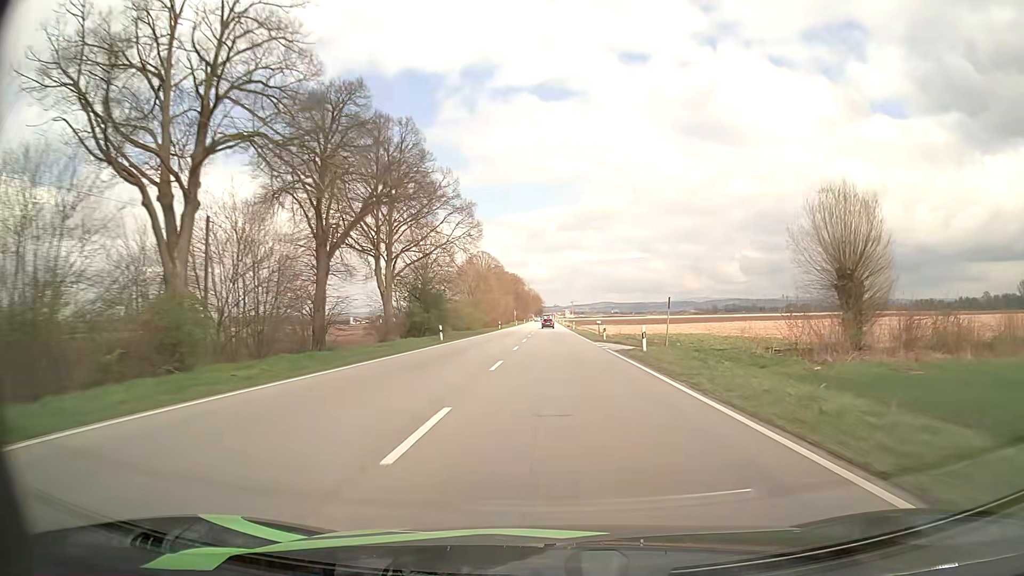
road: primary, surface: asphalt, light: Day
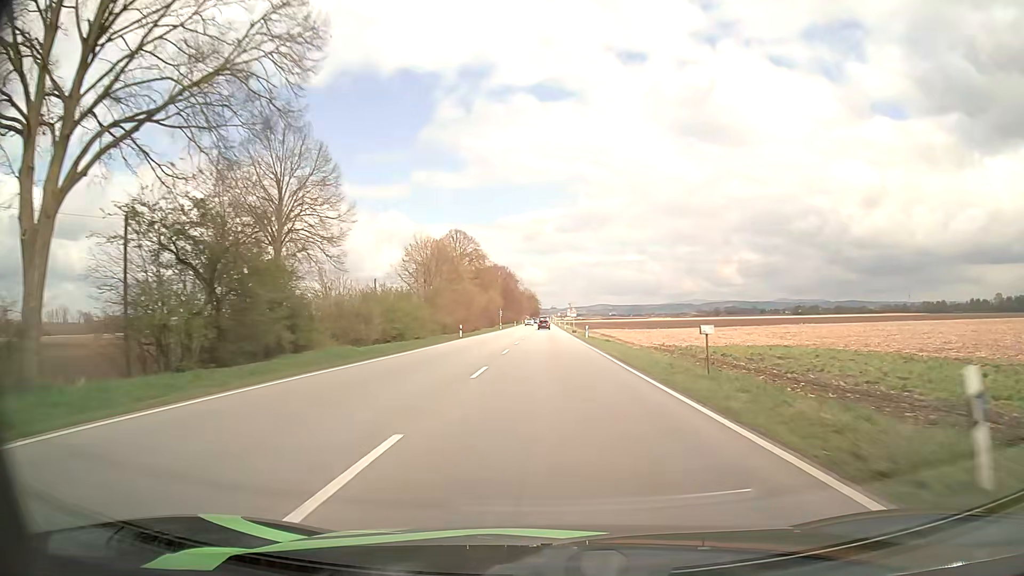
(+0.2, +37.7) m; 0°
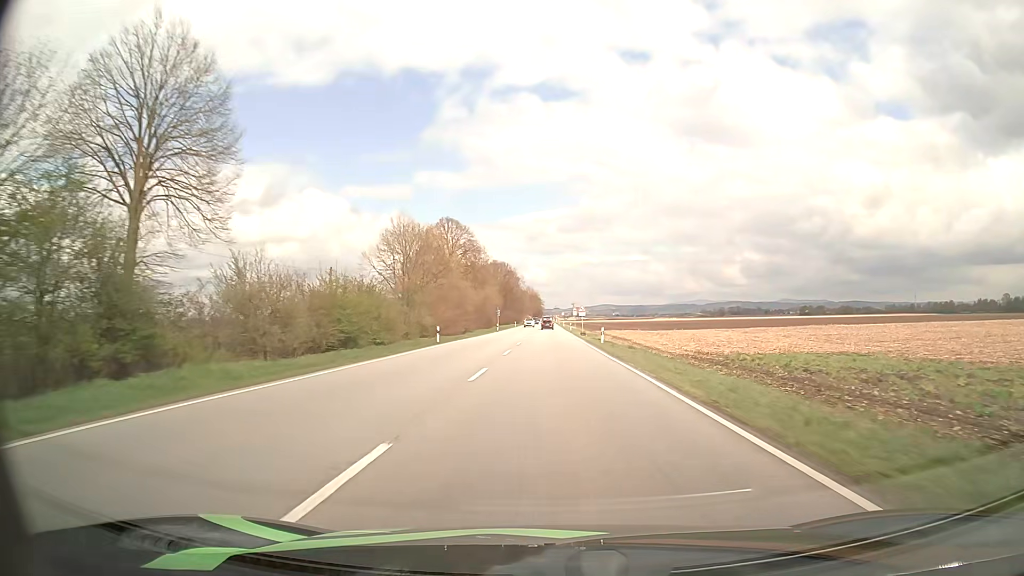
(0.0, +12.7) m; 0°
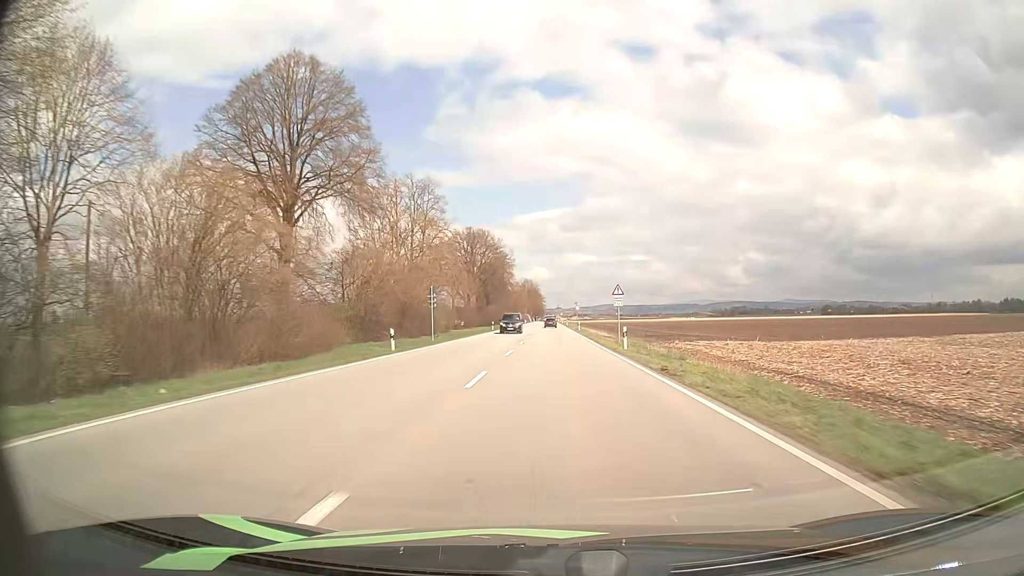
(-0.2, +62.0) m; 0°
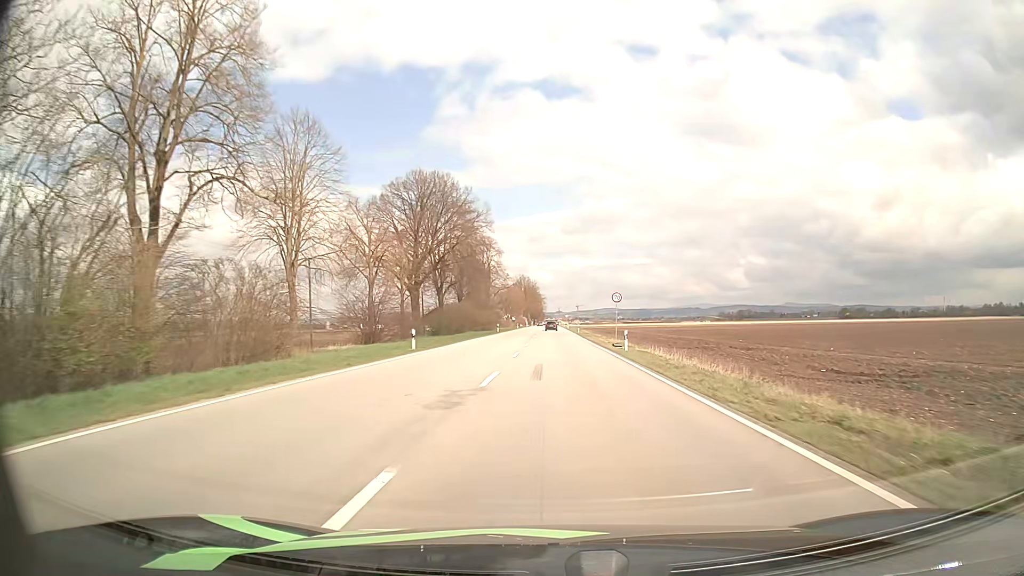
(-0.1, +46.8) m; 0°
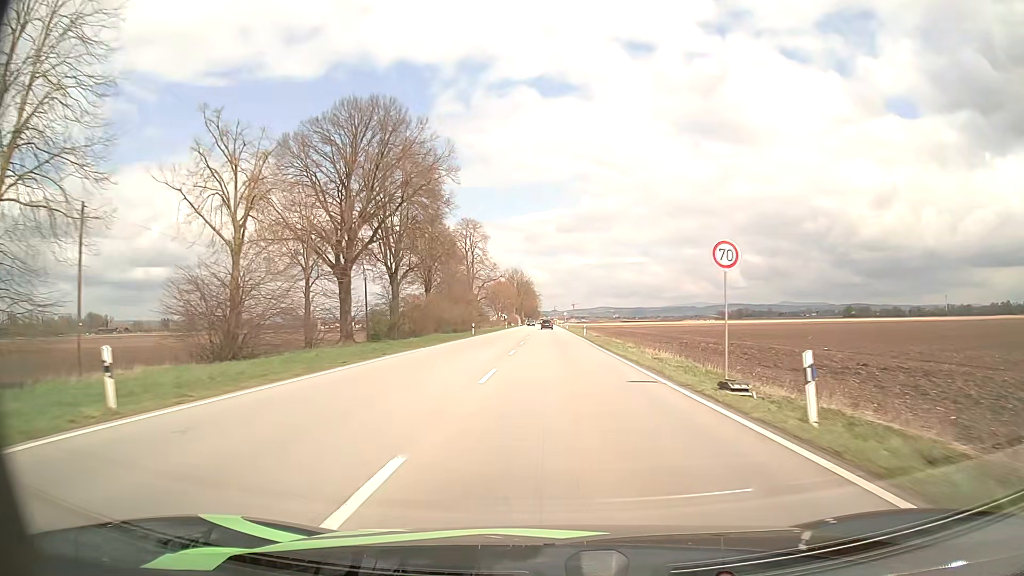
(+0.1, +23.3) m; 0°
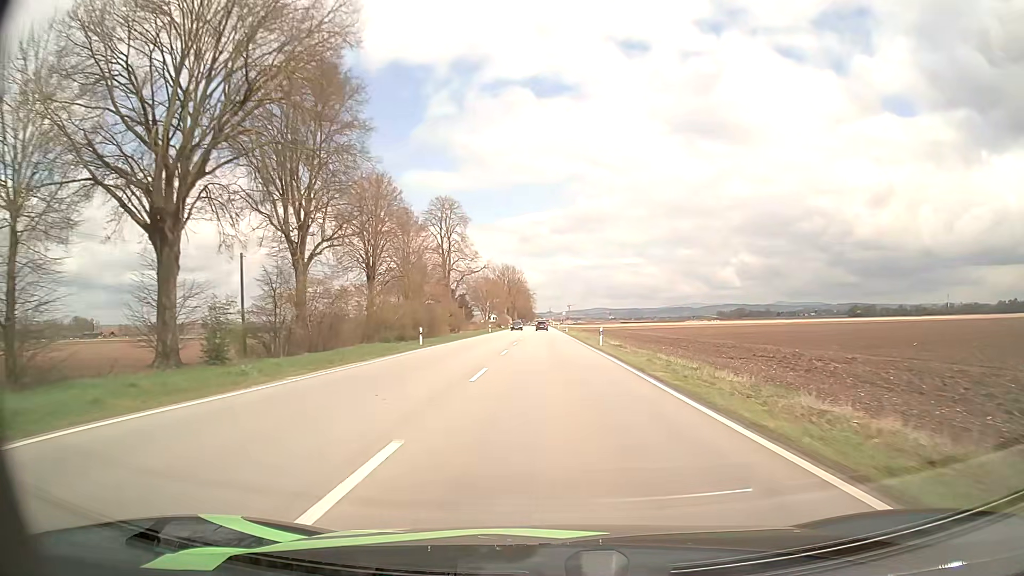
(+0.2, +23.1) m; +1°
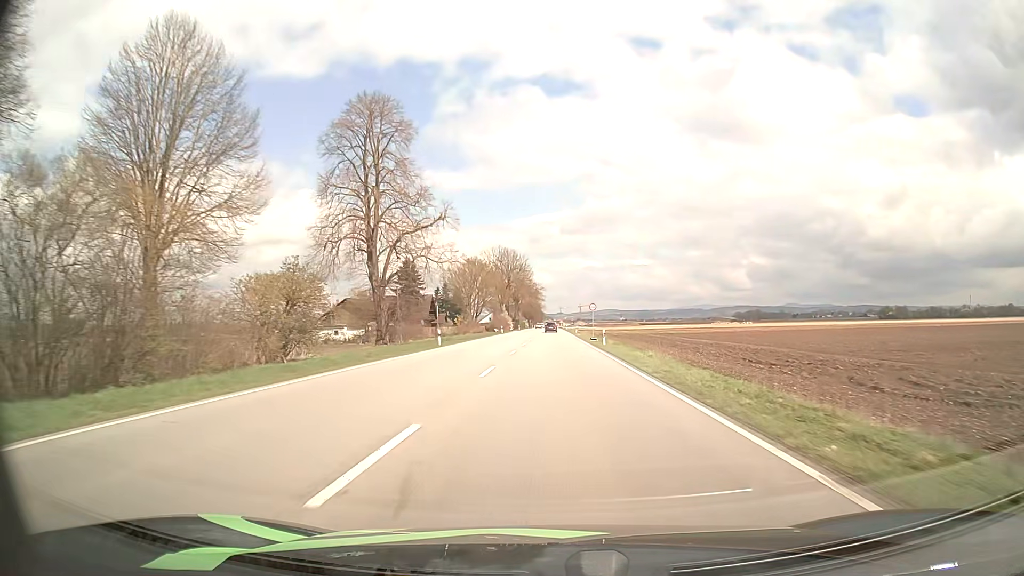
(-0.3, +46.8) m; -1°
(0, +10) (0, +20) (0, +30) (0, +40) (0, +50) (0, +60) (0, +70) (0, +80) (0, +90) (0, +100) m
